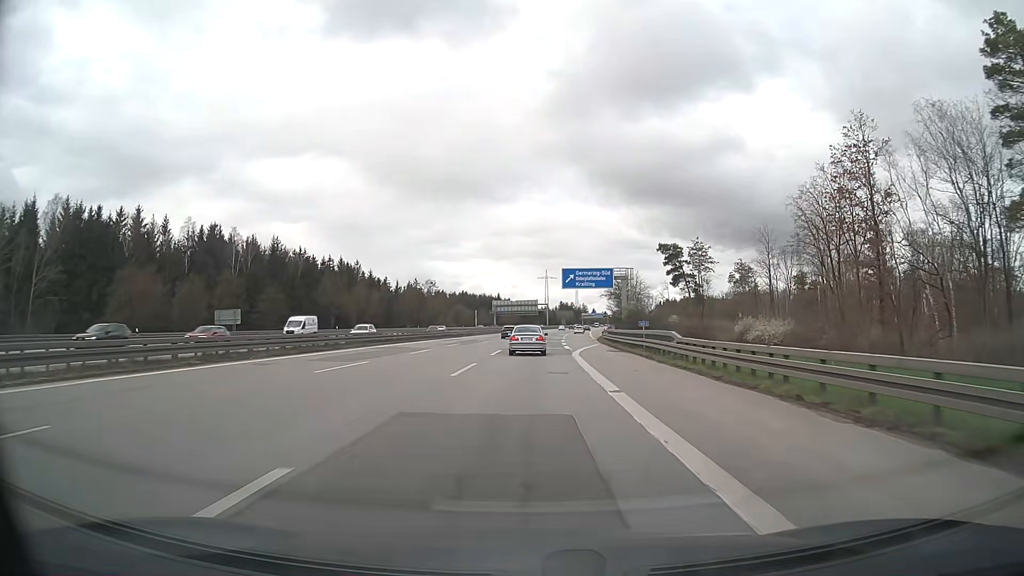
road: motorway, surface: asphalt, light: Day
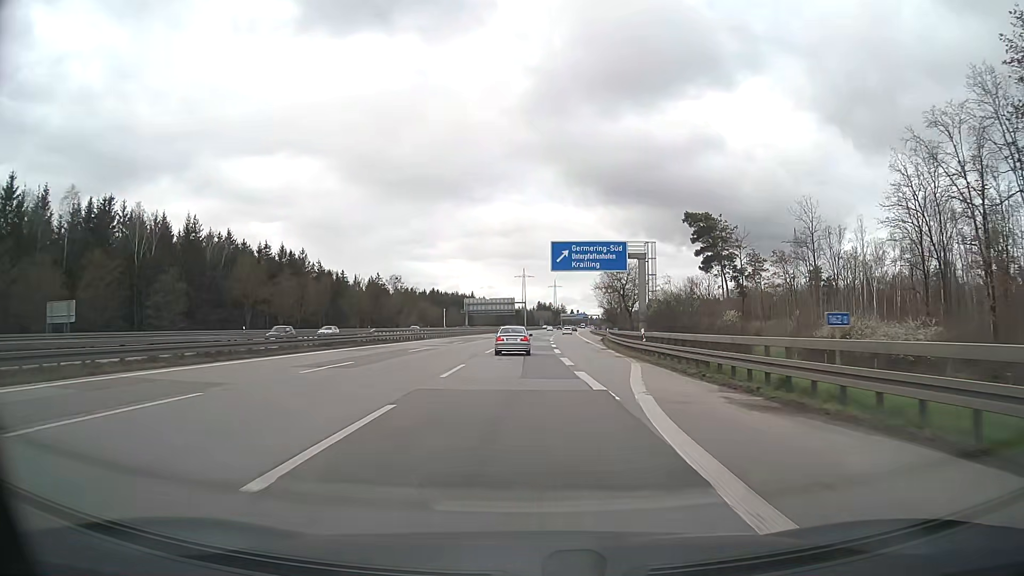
(+0.3, +27.0) m; +2°
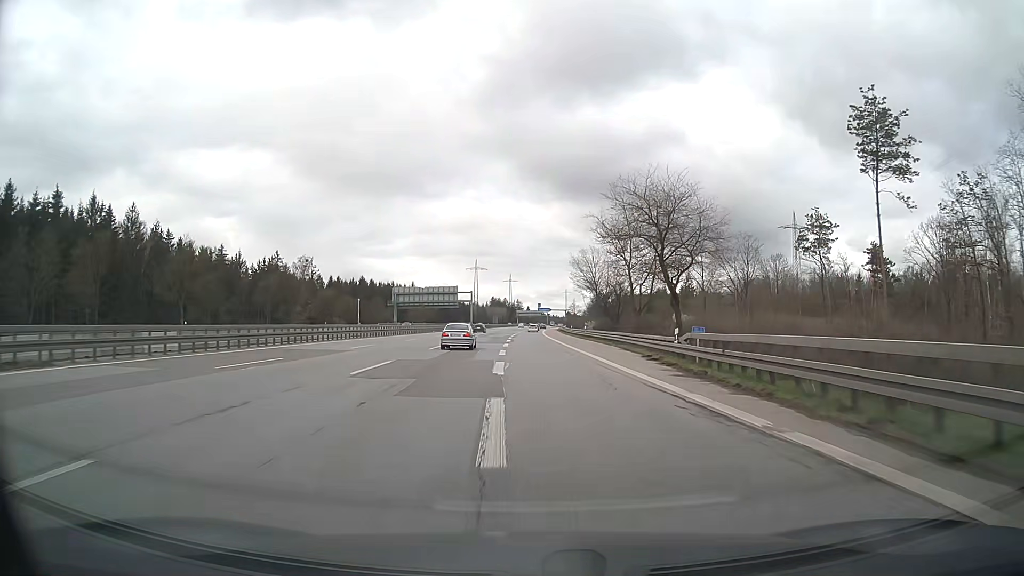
(+2.3, +54.8) m; +4°
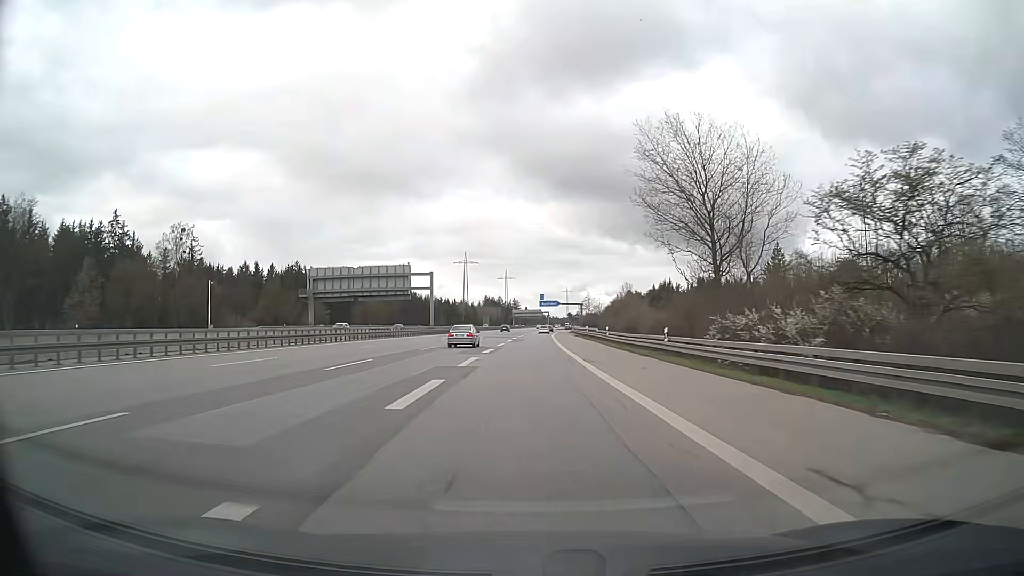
(+0.4, +69.0) m; 0°
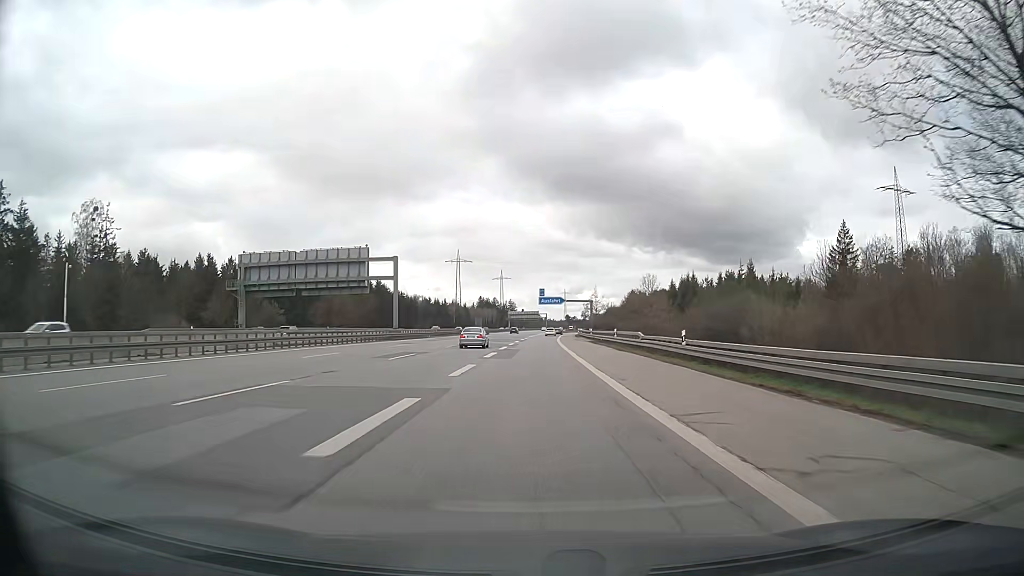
(+0.1, +27.3) m; 0°
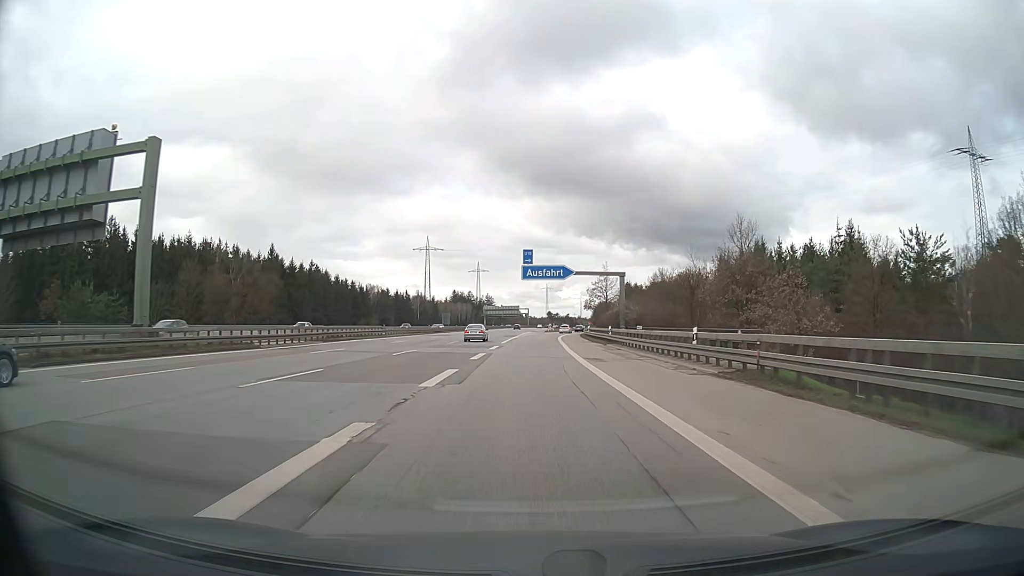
(+0.6, +52.2) m; +2°
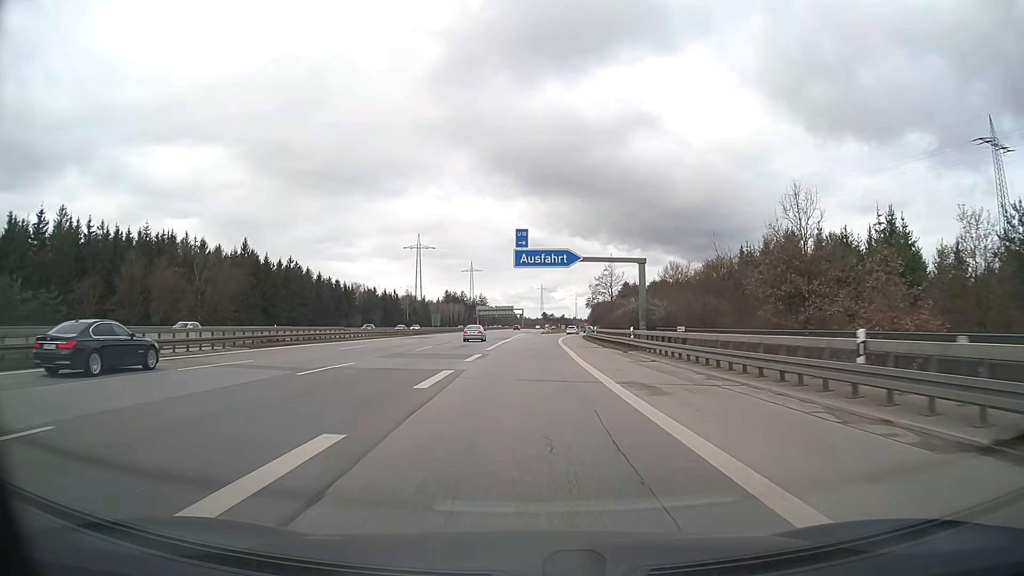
(0.0, +12.6) m; 0°
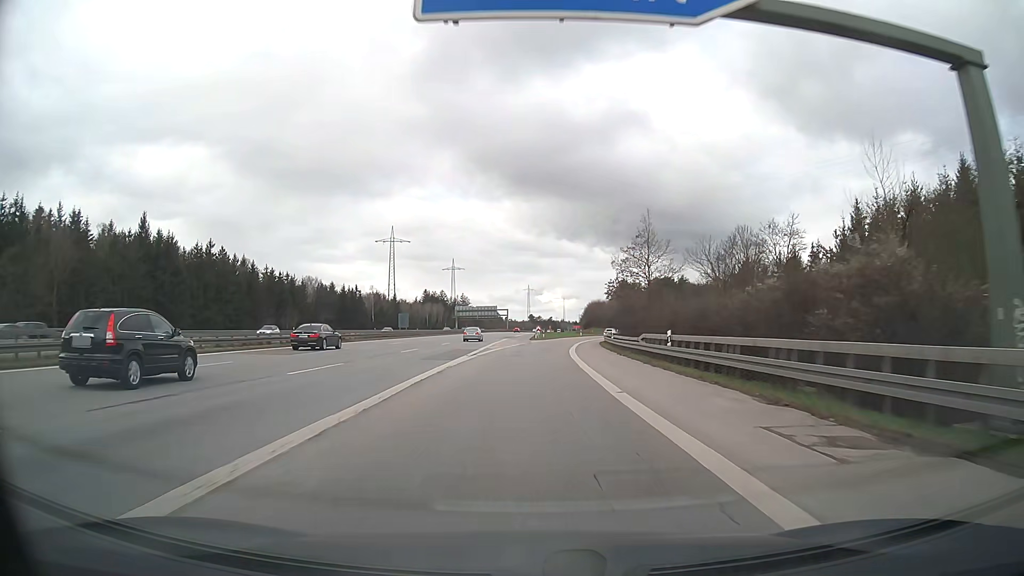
(+0.4, +36.8) m; +1°
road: motorway_link
(0, +10) (0, +20) (0, +30) (+1, +40) (+1, +50) (+2, +60) (+3, +70) (+5, +80) (+7, +90) (+9, +99) m
